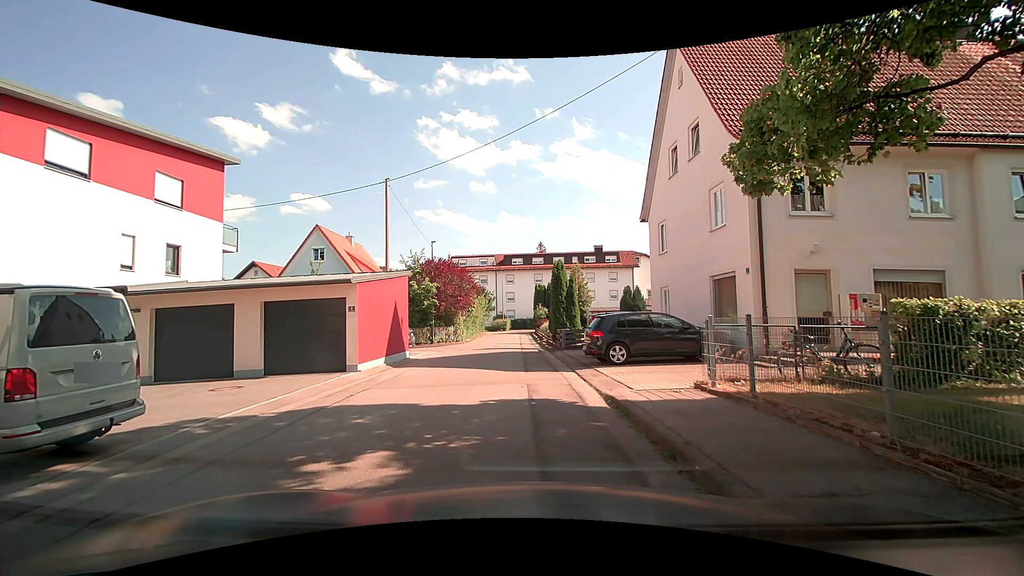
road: residential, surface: asphalt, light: Day
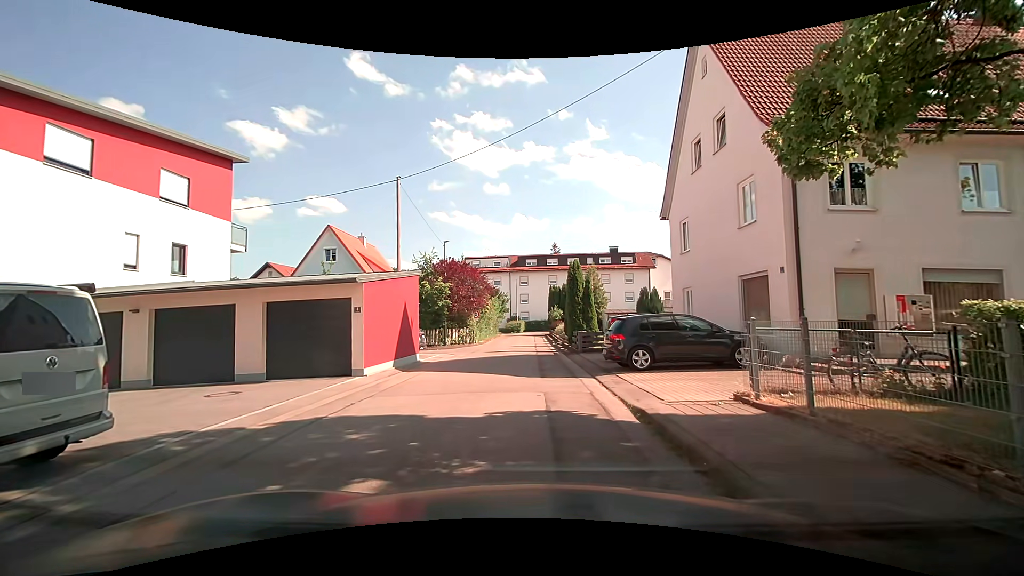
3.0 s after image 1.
(0.0, +0.9) m; 0°
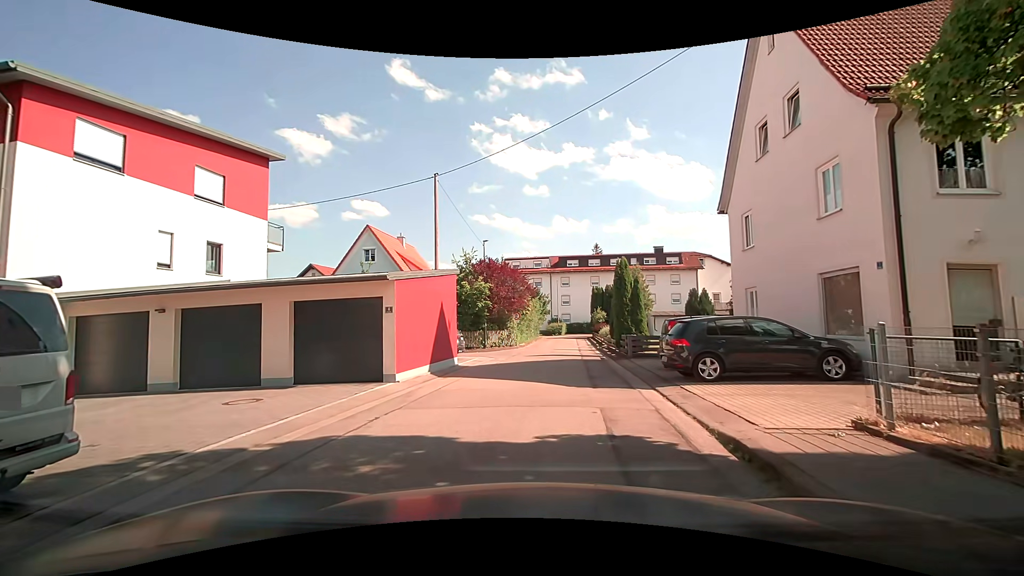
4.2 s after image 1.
(-0.1, +1.4) m; -6°
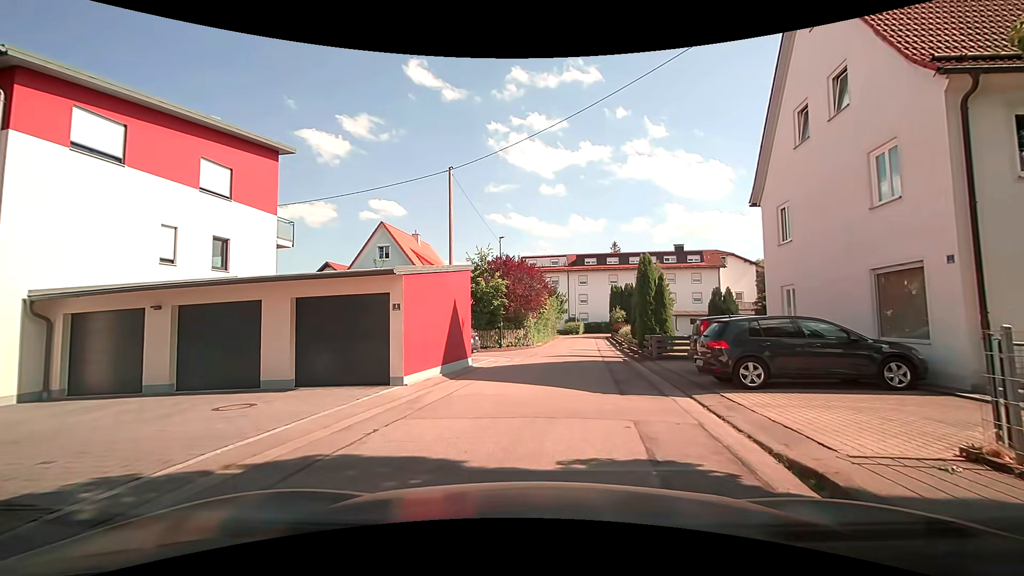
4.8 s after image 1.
(0.0, +1.1) m; -1°
